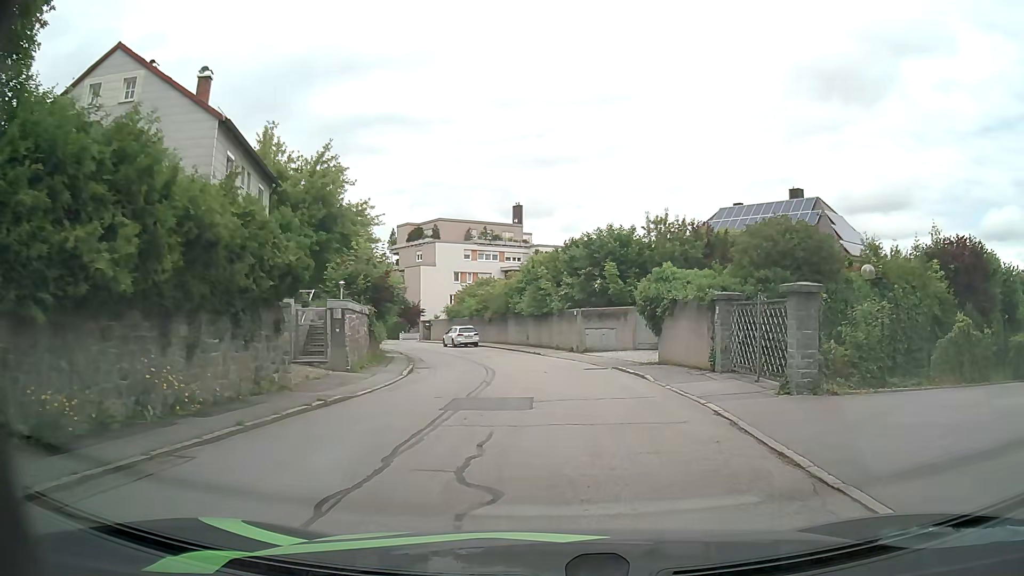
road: residential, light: Day
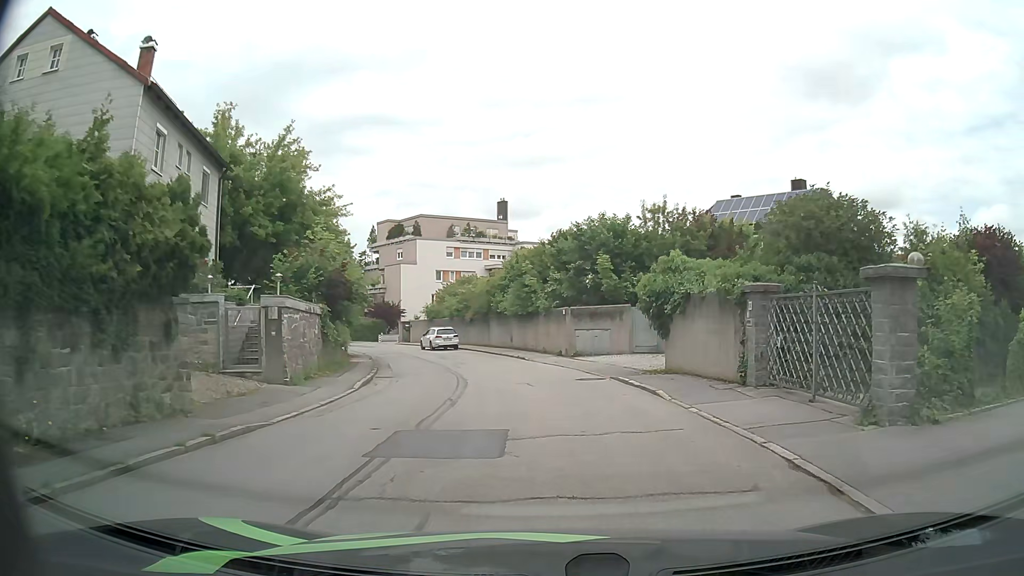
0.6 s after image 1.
(0.0, +3.7) m; +2°
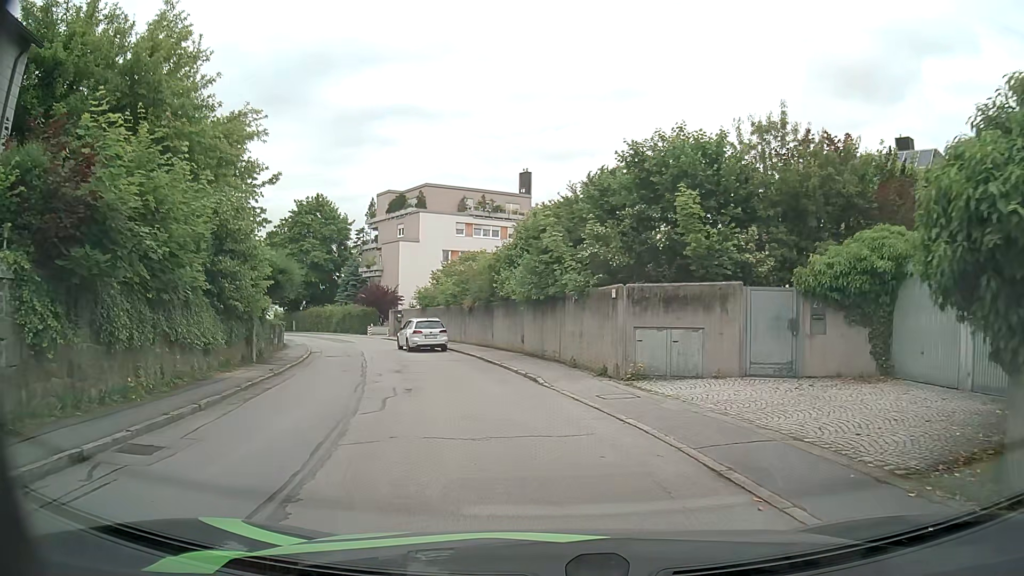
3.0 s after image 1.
(-0.3, +13.5) m; -3°
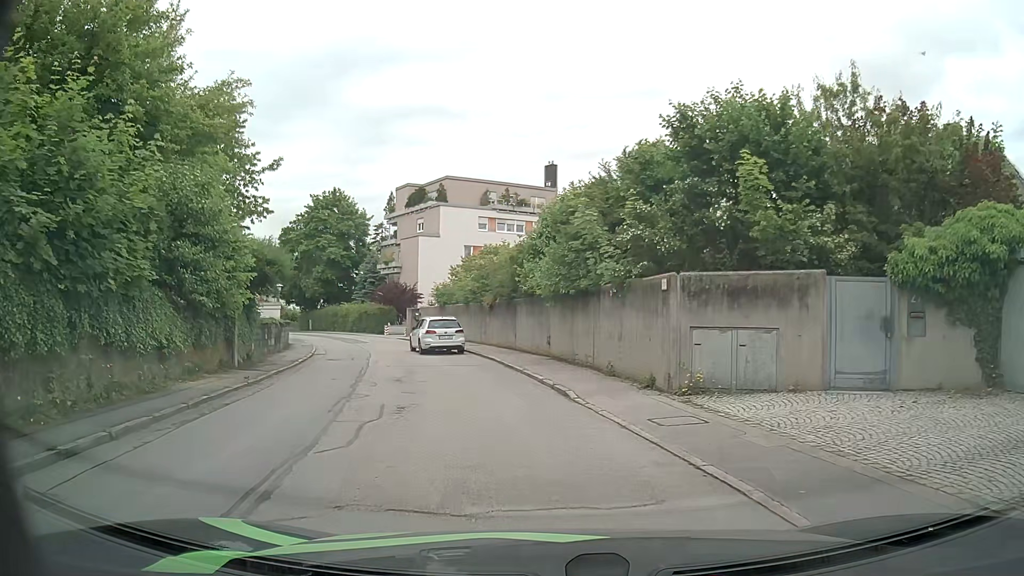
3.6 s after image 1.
(0.0, +3.1) m; -2°
